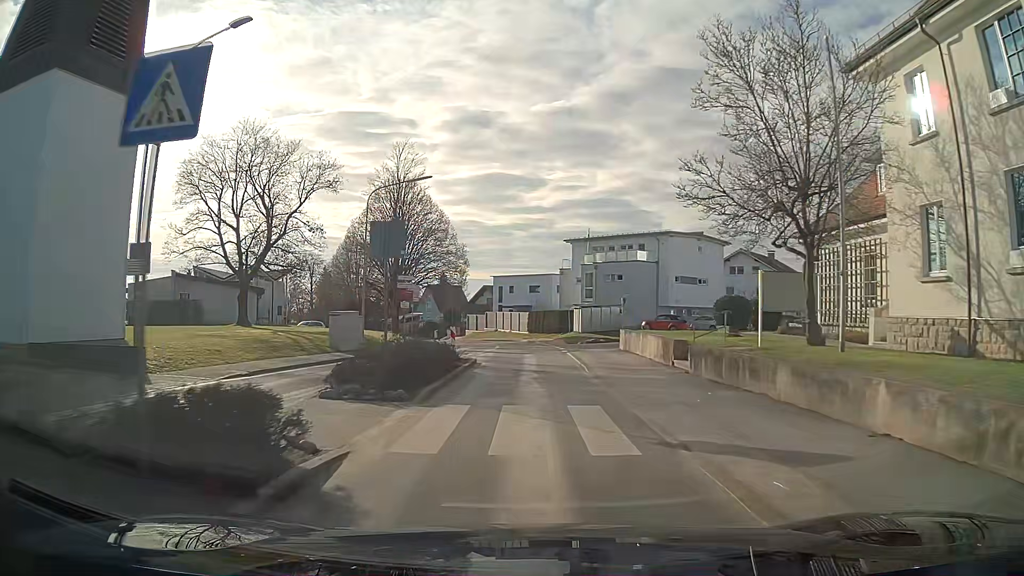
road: tertiary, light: Day
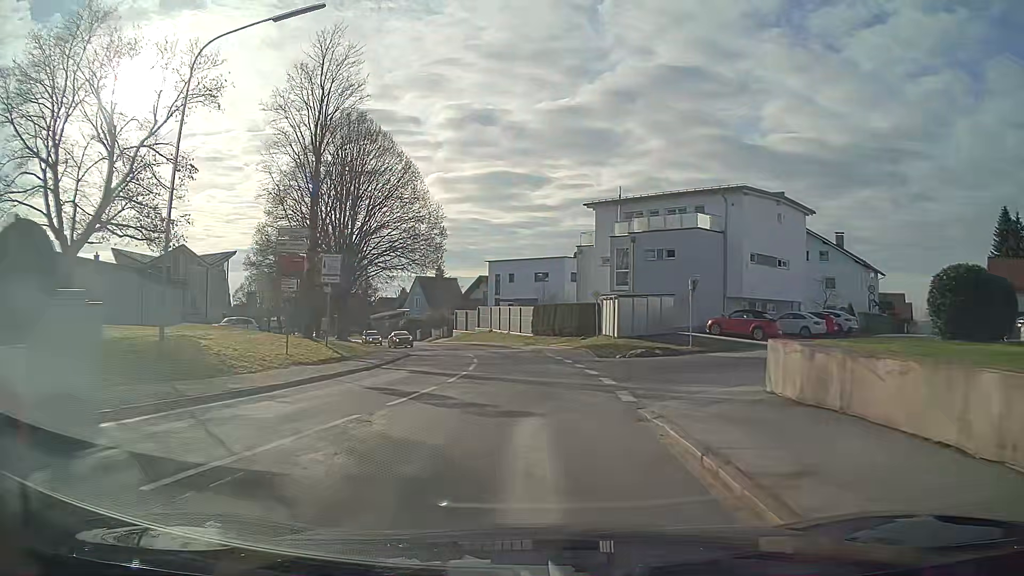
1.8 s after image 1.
(-0.1, +19.7) m; 0°
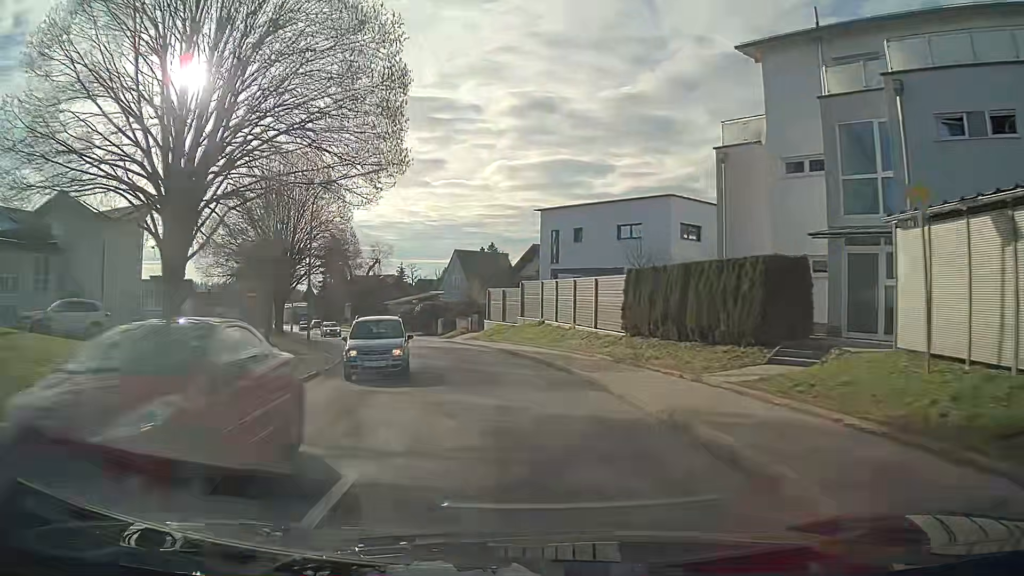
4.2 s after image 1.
(-1.2, +26.6) m; -7°
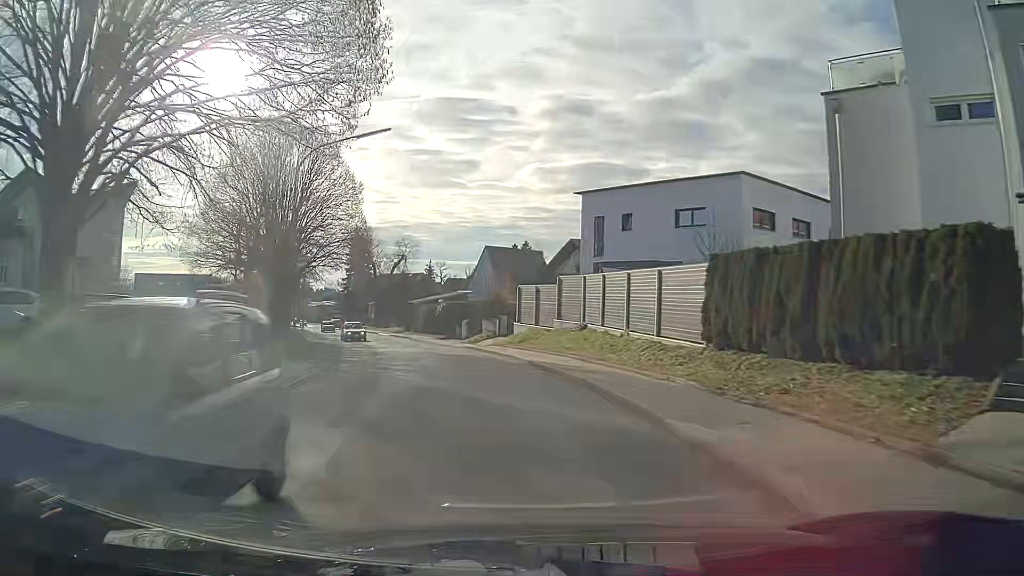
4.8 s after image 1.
(-0.2, +6.8) m; -3°
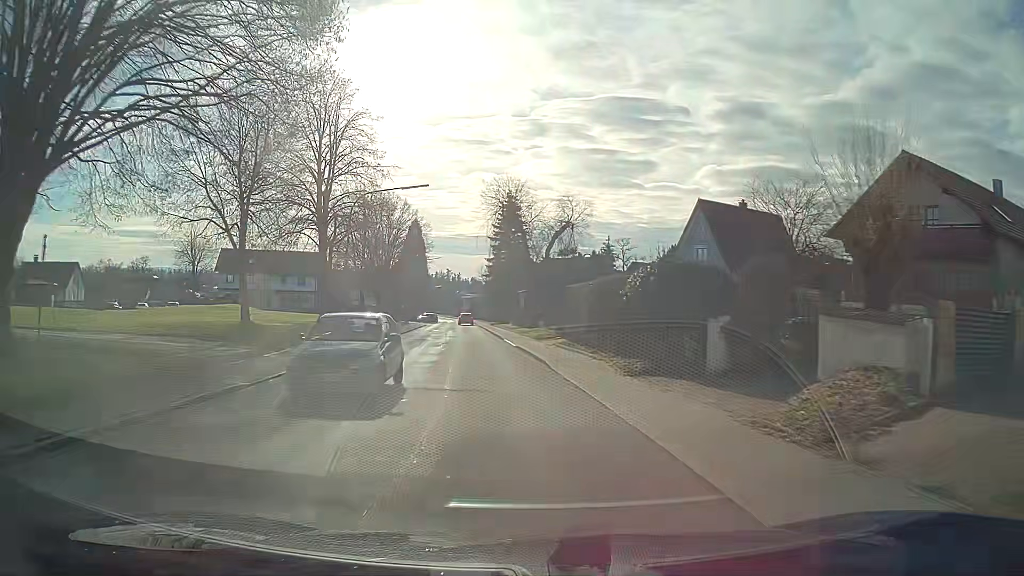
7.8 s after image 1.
(-4.4, +33.8) m; -14°
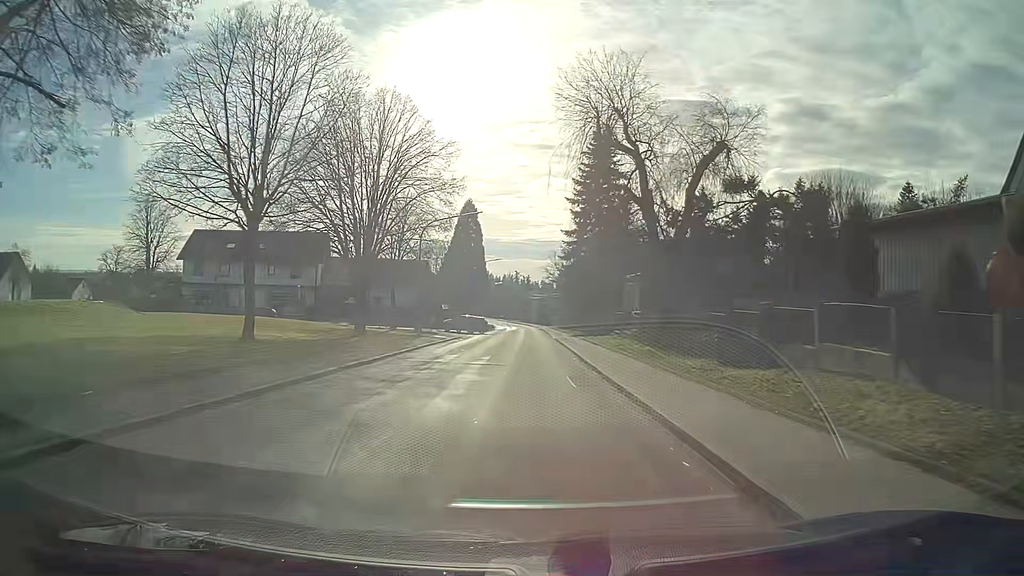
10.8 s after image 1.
(-2.1, +34.8) m; -4°
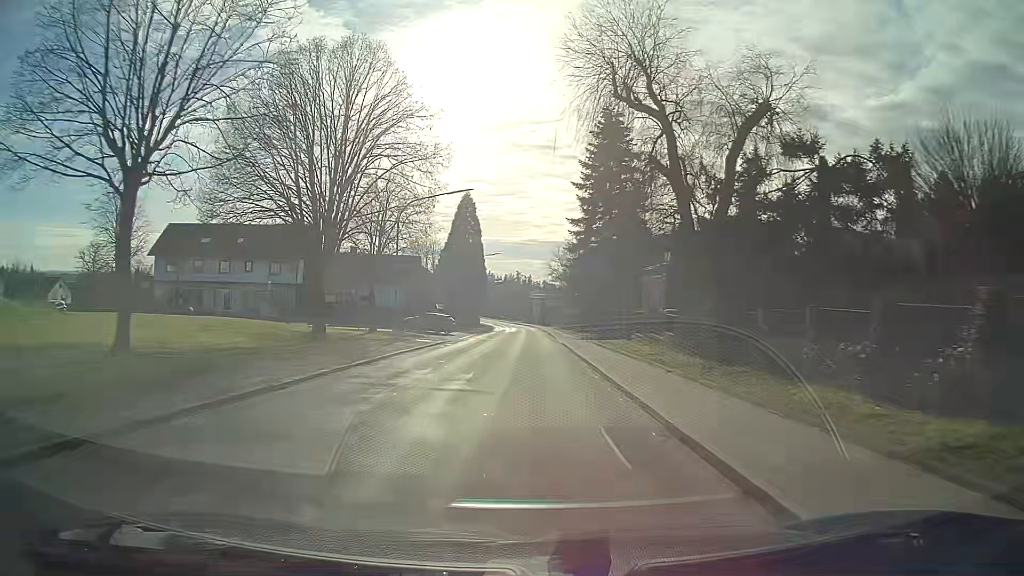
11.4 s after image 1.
(0.0, +7.3) m; 0°
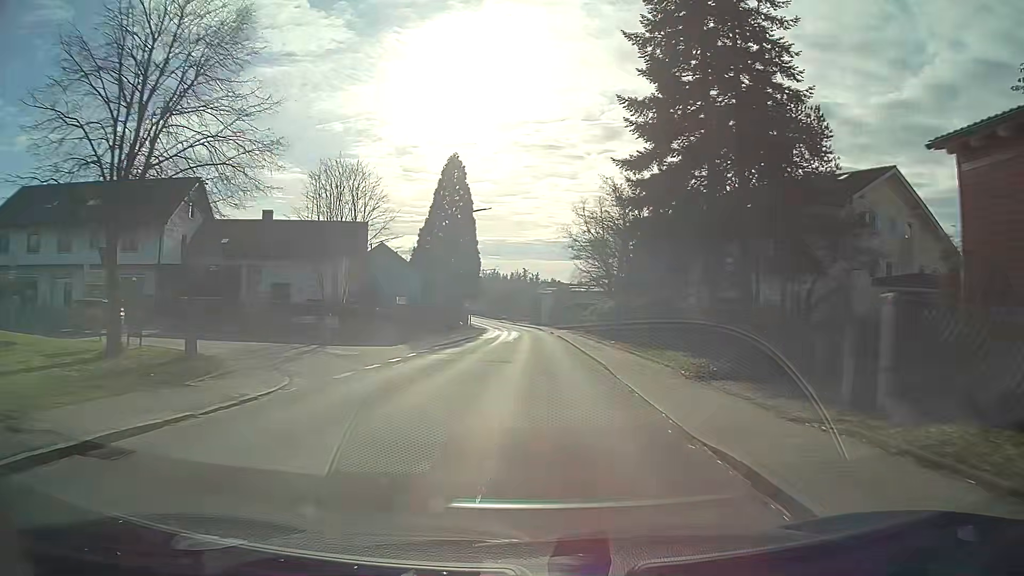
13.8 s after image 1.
(-0.2, +29.9) m; -1°
